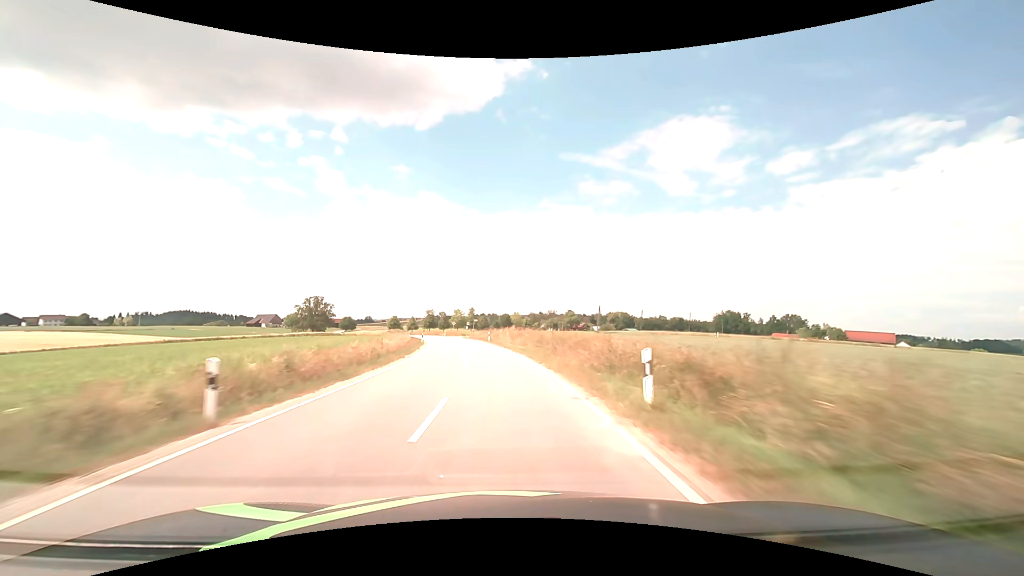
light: Day
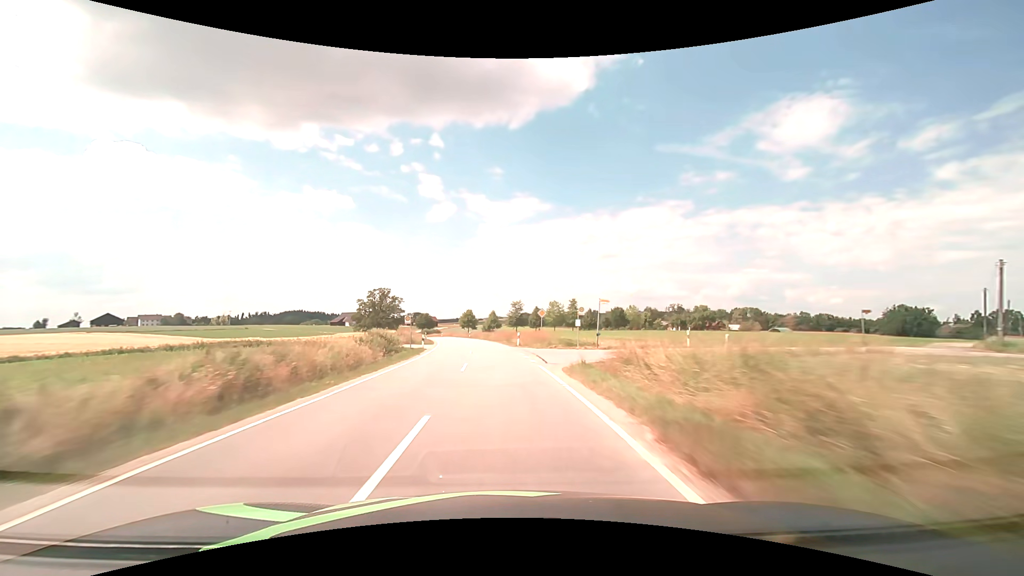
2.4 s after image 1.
(-5.9, +62.7) m; -11°
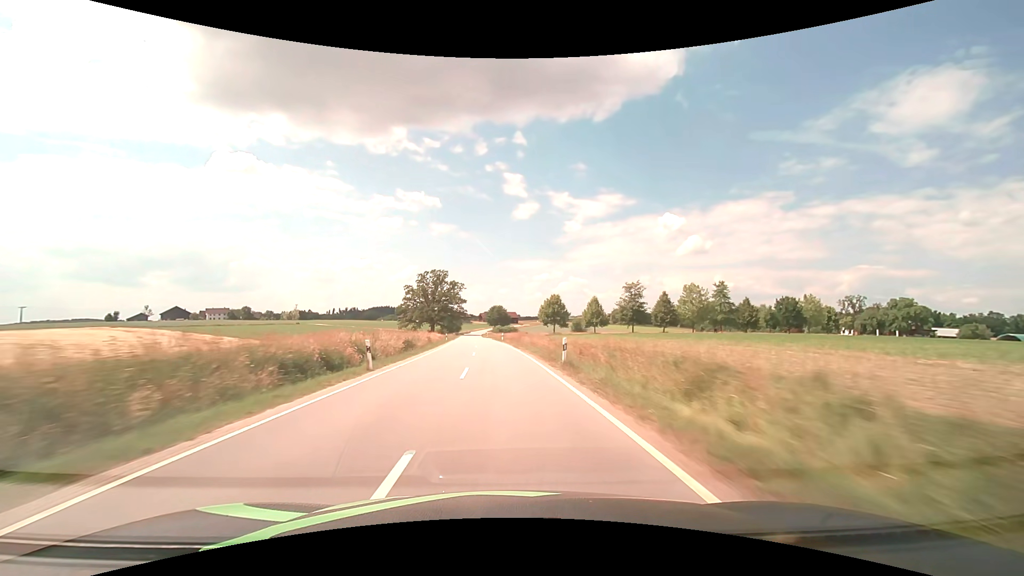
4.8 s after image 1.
(-5.2, +63.1) m; -10°
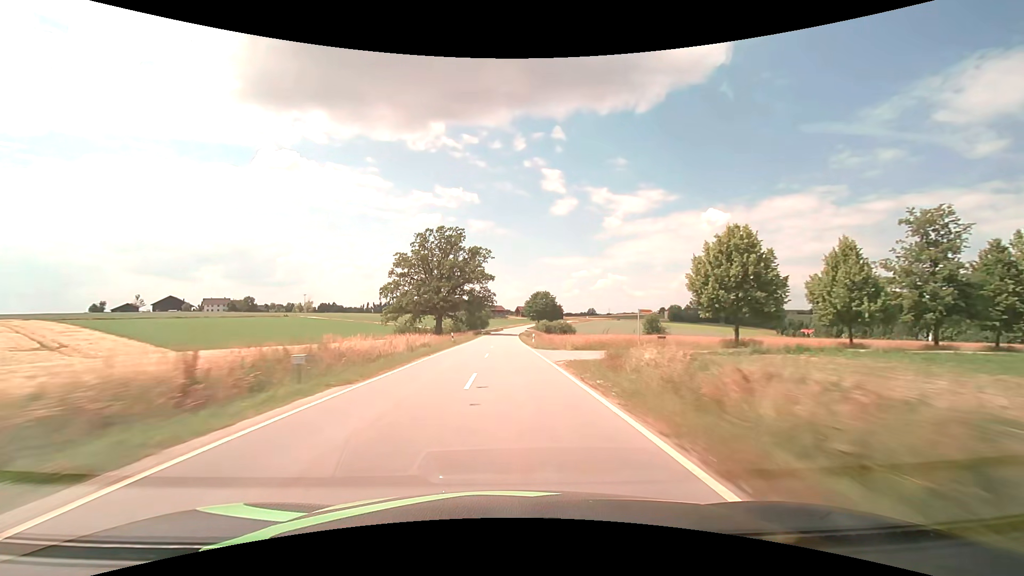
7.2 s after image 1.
(-3.7, +63.4) m; -5°
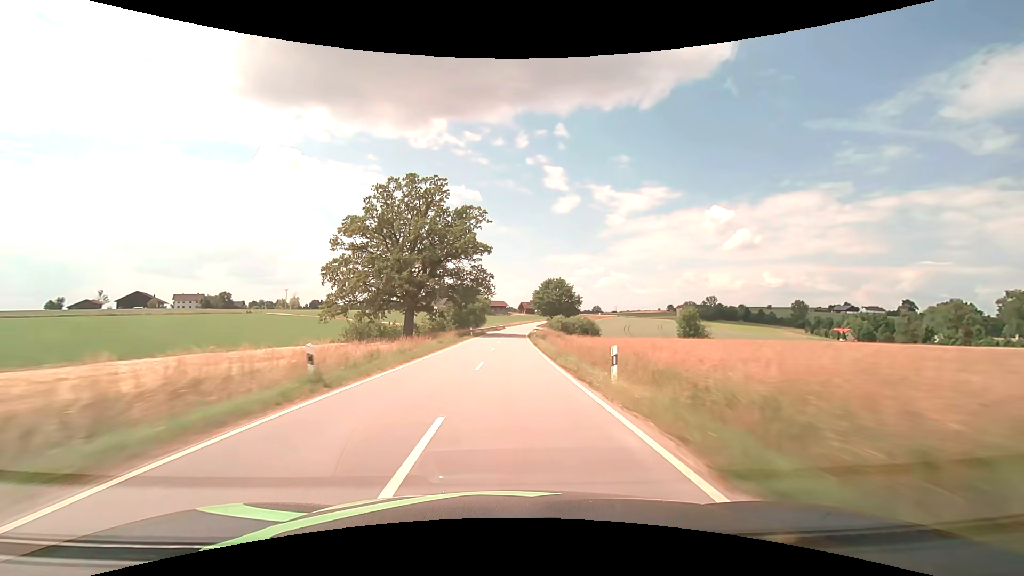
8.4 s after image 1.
(-0.1, +31.9) m; 0°
(0, +10) (0, +20) (0, +30) (0, +40) (0, +50) (+1, +60) (+1, +70) (+2, +80) (+2, +90) (+3, +100) m
